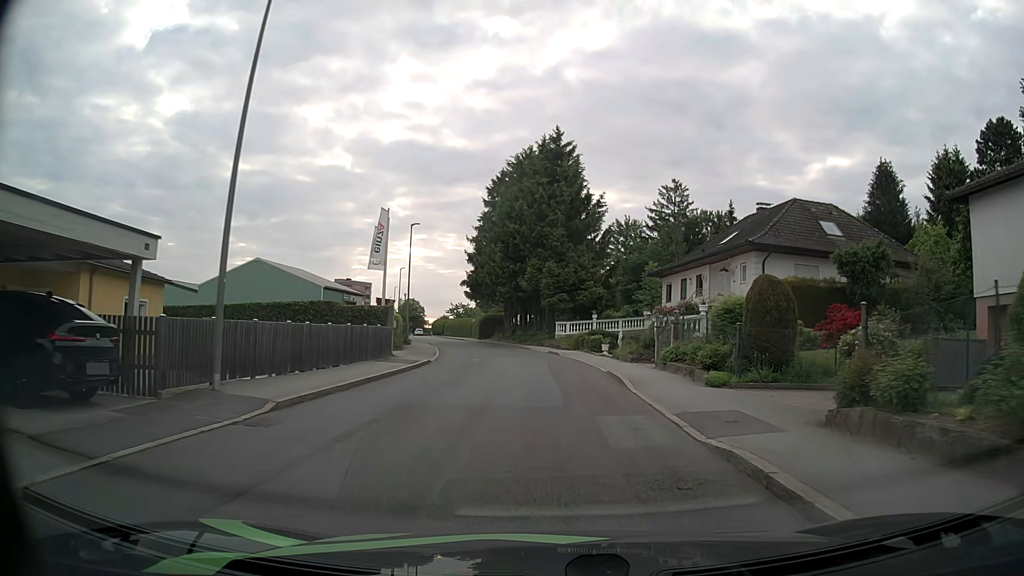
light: Day
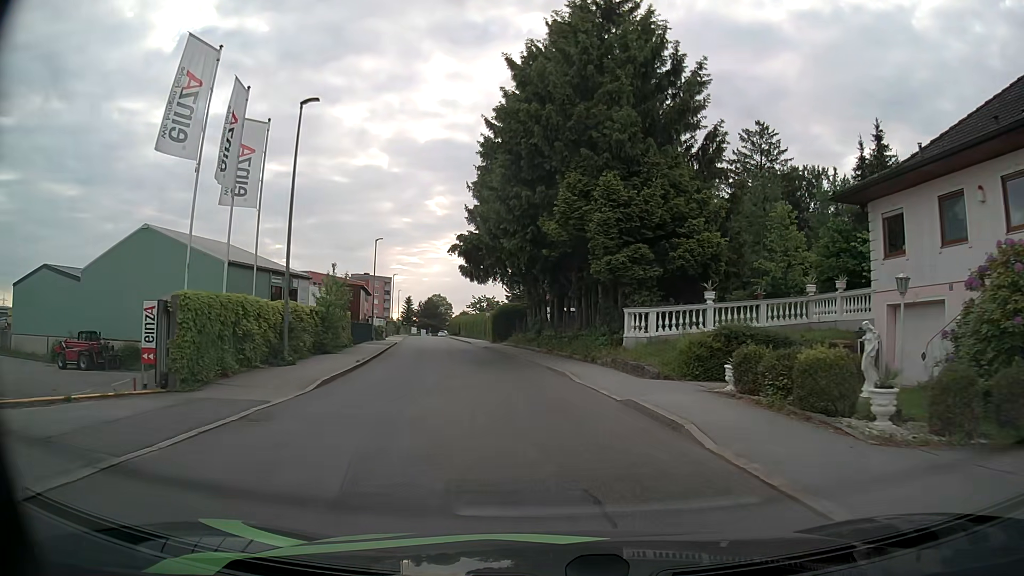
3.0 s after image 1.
(-0.5, +26.5) m; -3°
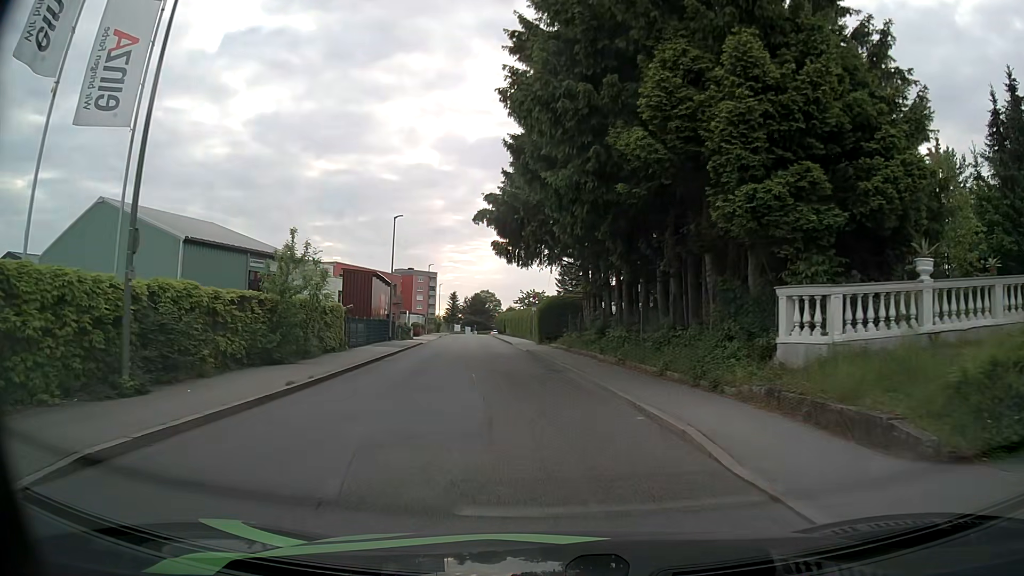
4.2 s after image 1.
(-0.4, +10.5) m; -5°
